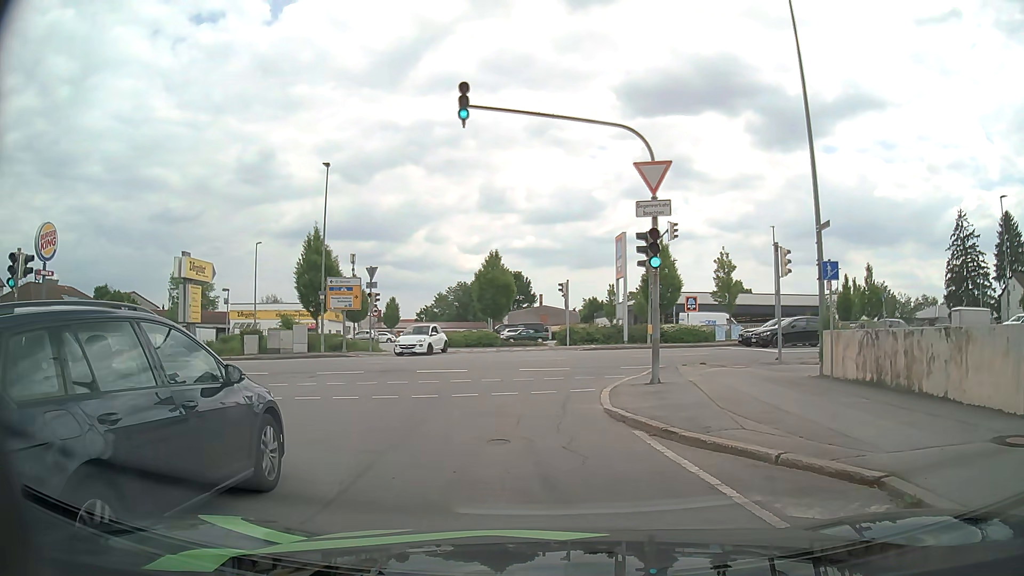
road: residential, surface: asphalt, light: Day
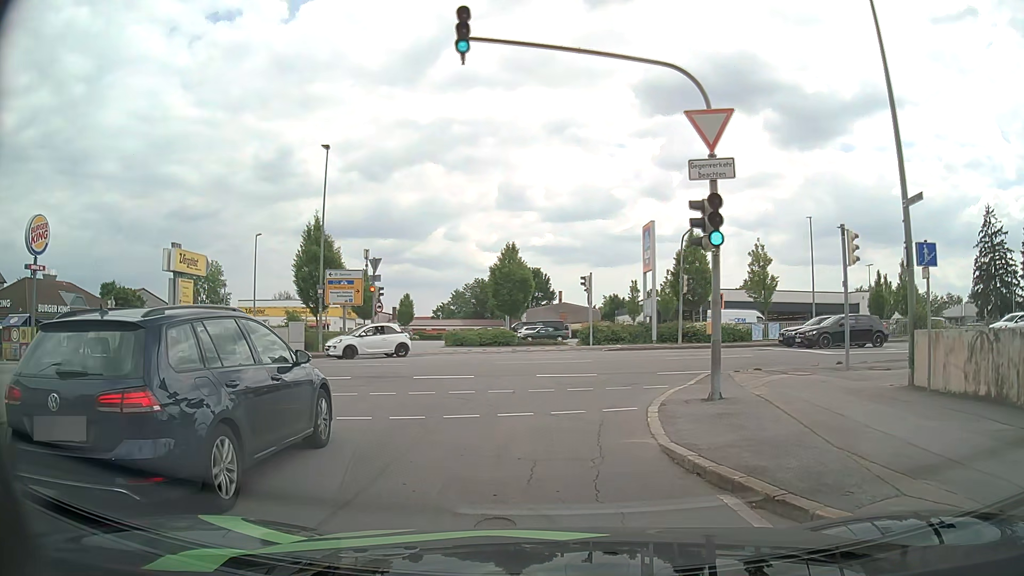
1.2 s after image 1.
(0.0, +3.5) m; -2°
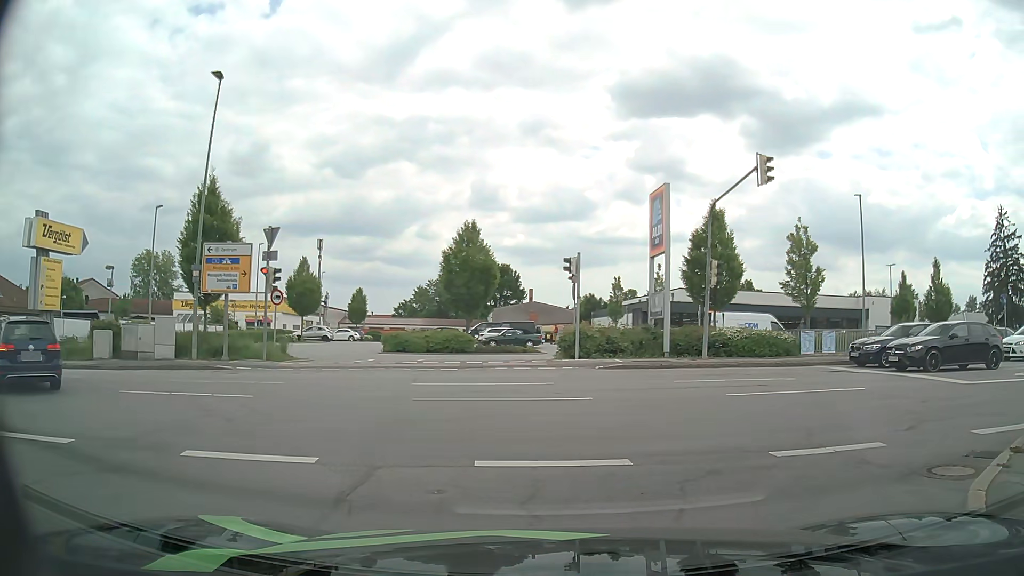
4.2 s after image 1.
(0.0, +10.5) m; +3°
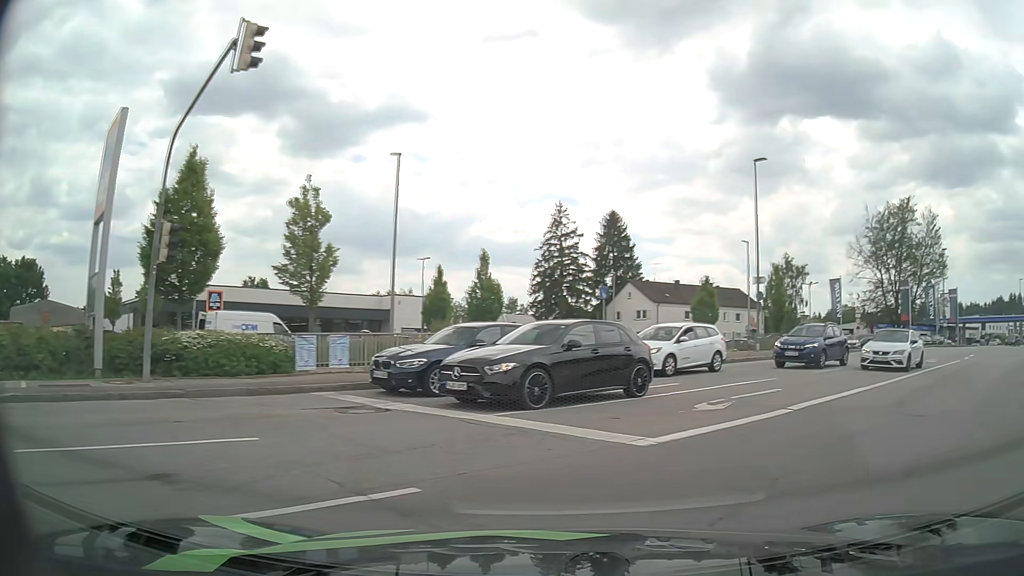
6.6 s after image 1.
(+2.5, +8.5) m; +41°
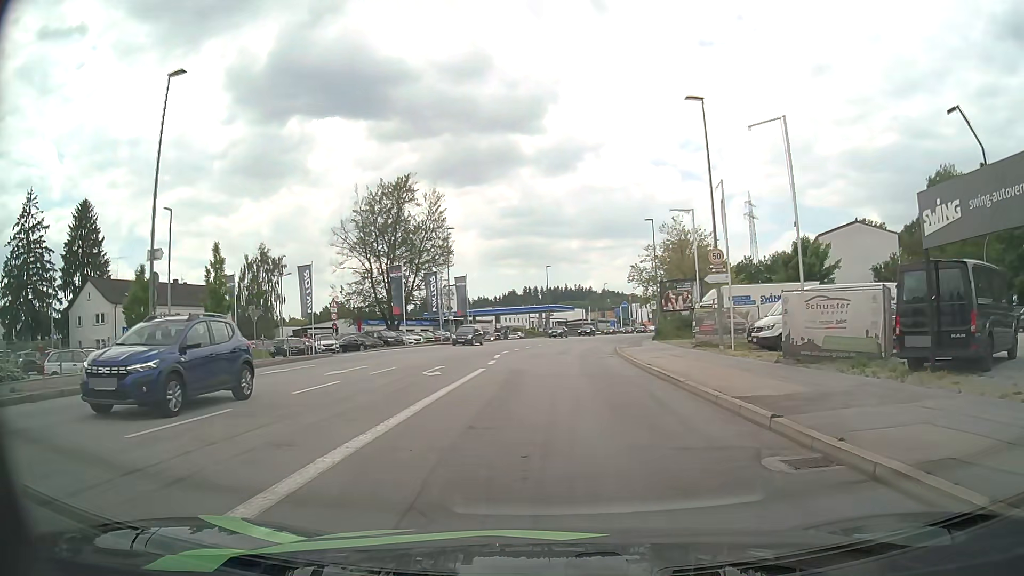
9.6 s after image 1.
(+6.1, +11.8) m; +43°
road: tertiary
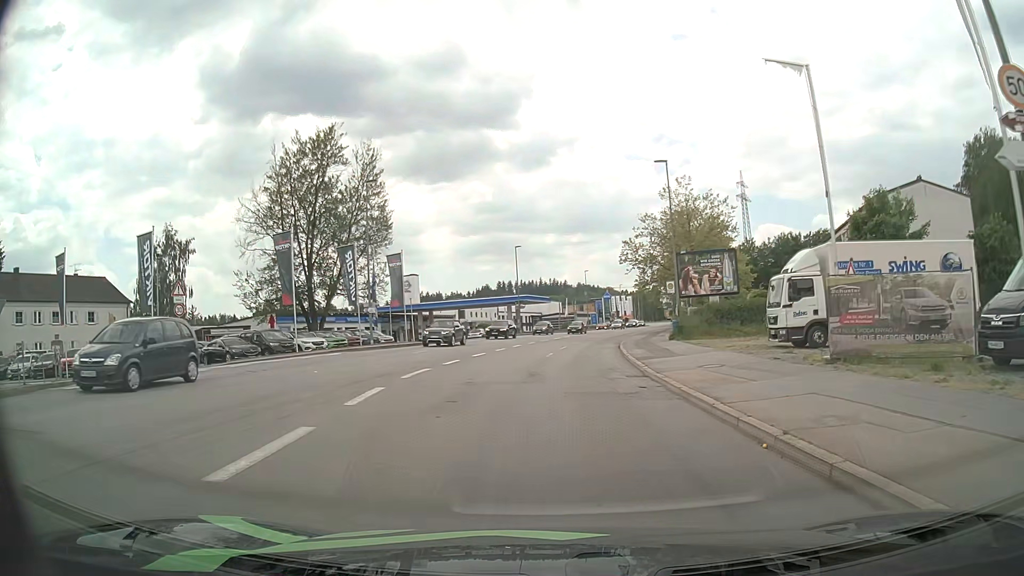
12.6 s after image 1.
(+0.5, +19.6) m; +2°
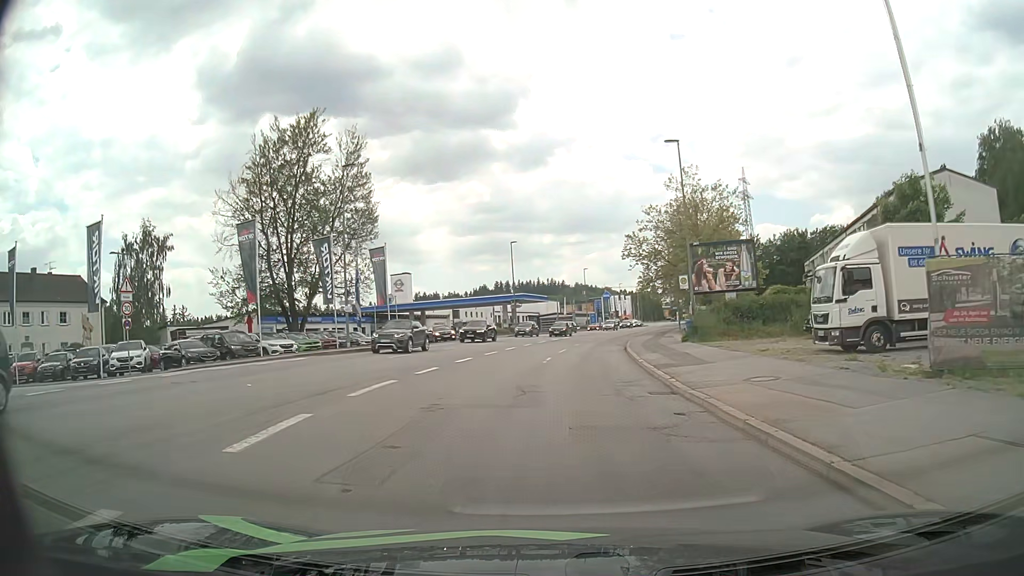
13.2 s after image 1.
(0.0, +4.5) m; 0°
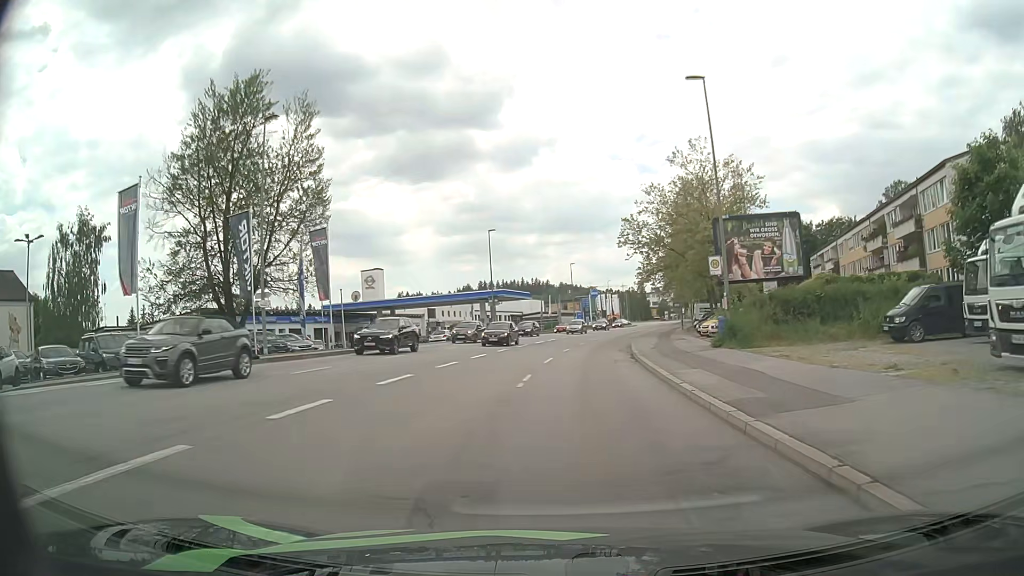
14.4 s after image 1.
(+0.1, +9.5) m; +2°
(0, +10) (+1, +20) (+1, +30) (+2, +40) (+4, +50) (+5, +60) (+7, +69) (+10, +79) (+12, +89) (+14, +99) m
